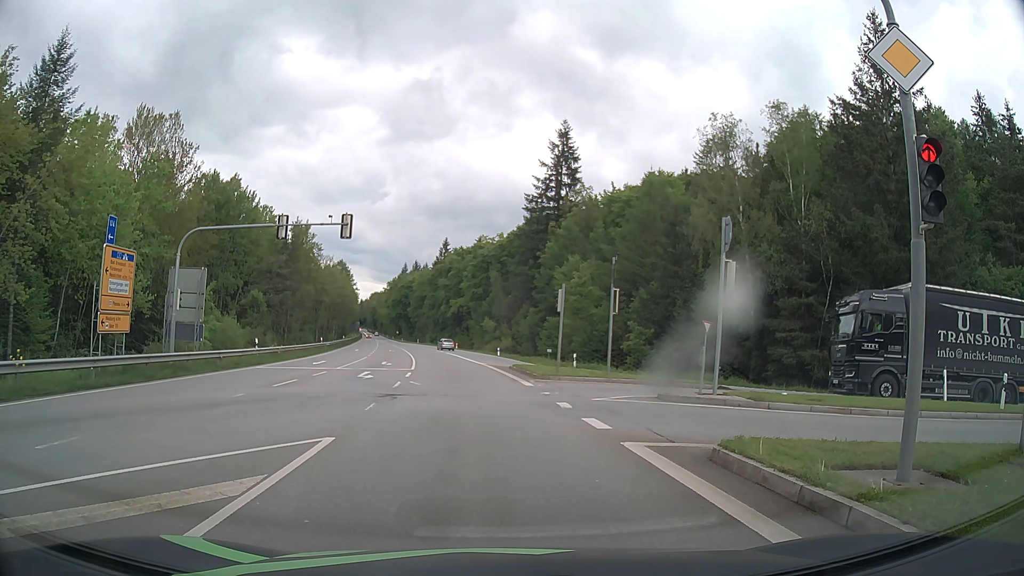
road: secondary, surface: asphalt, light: Day
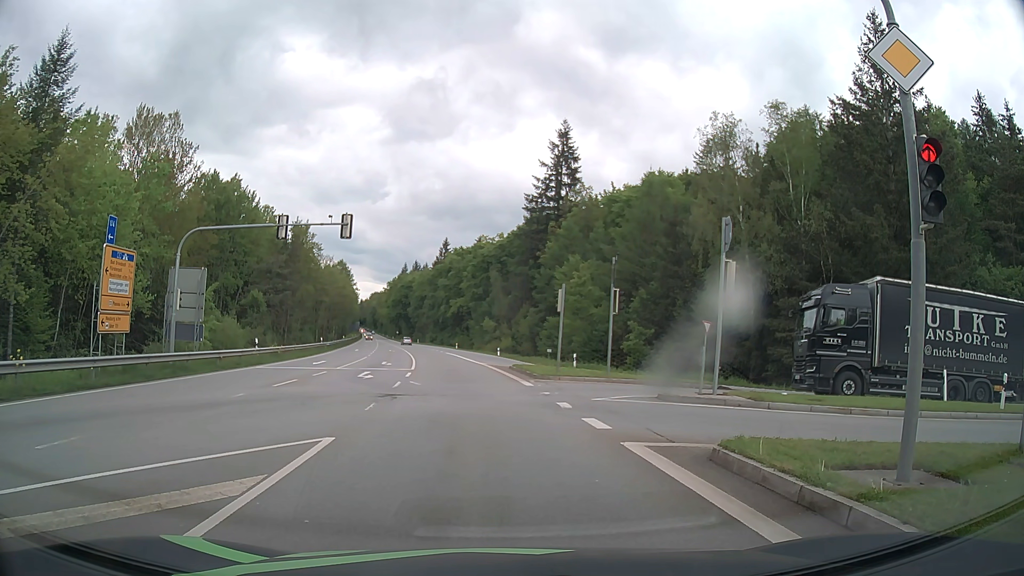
(0.0, 0.0) m; 0°
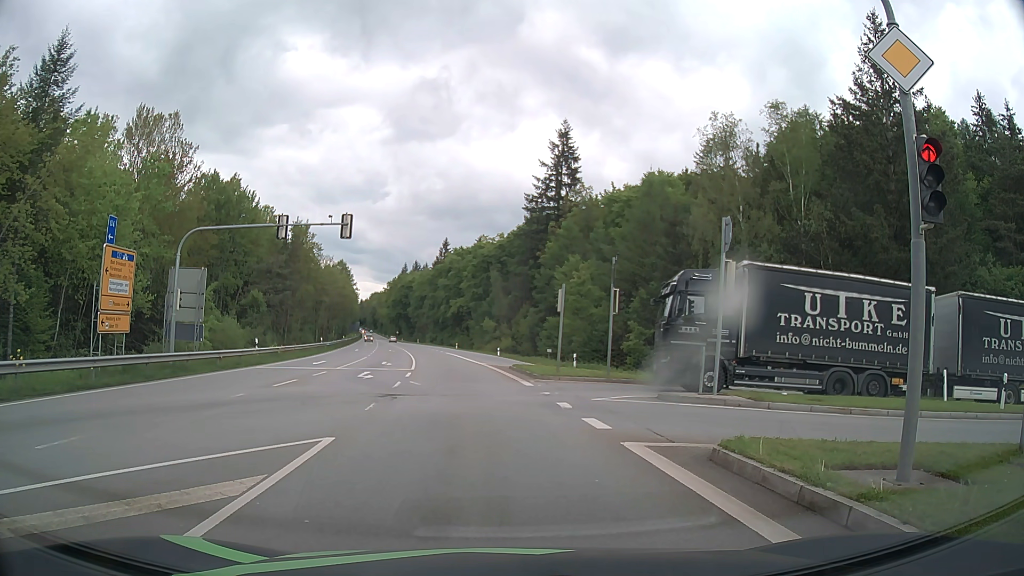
(0.0, 0.0) m; 0°
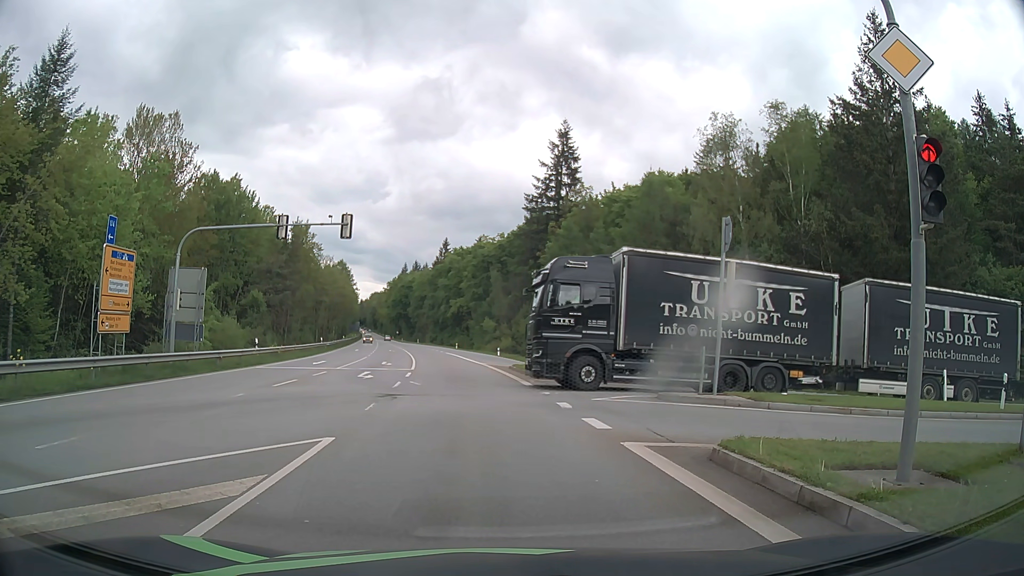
(0.0, 0.0) m; 0°
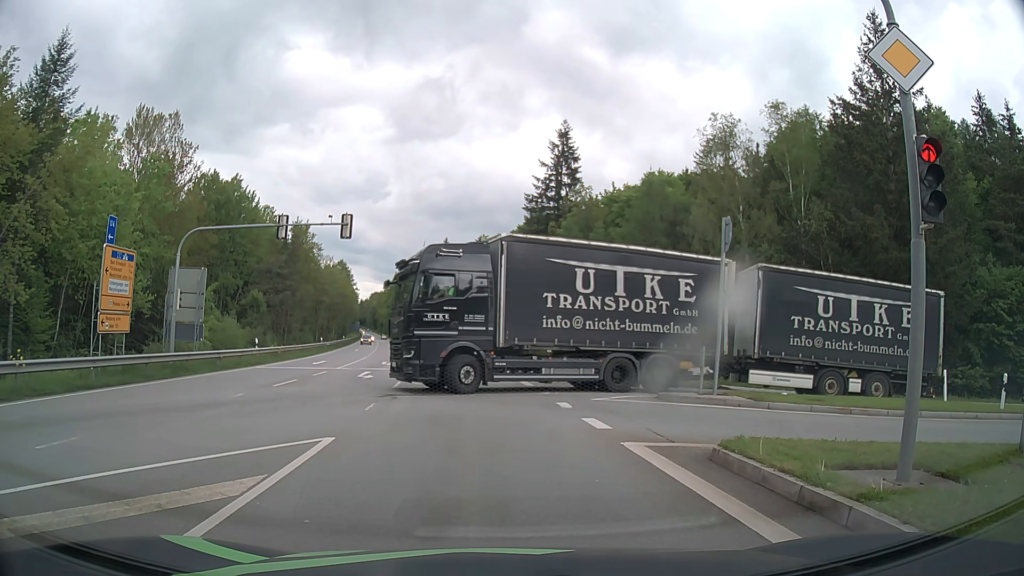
(0.0, 0.0) m; 0°
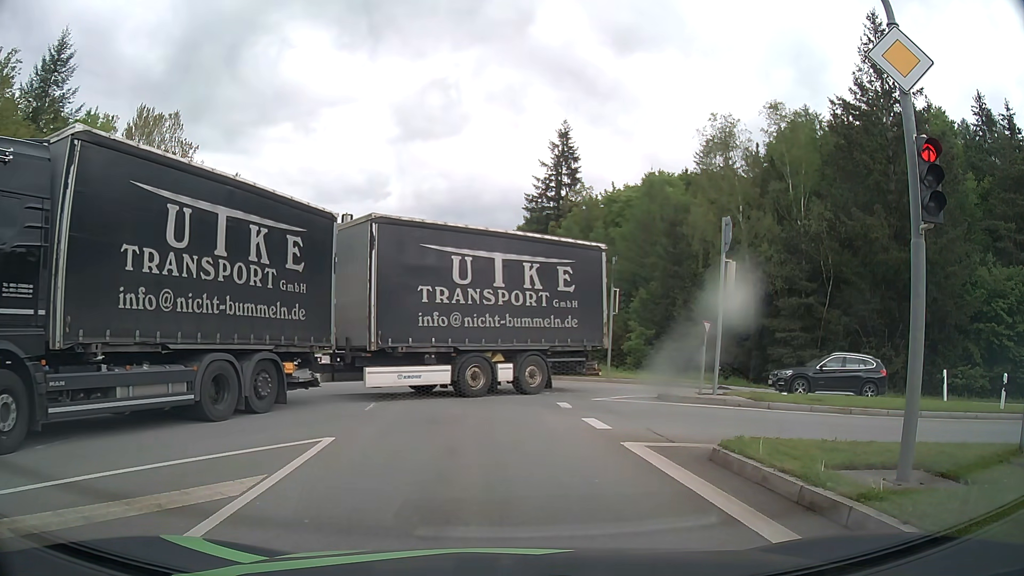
(0.0, 0.0) m; 0°
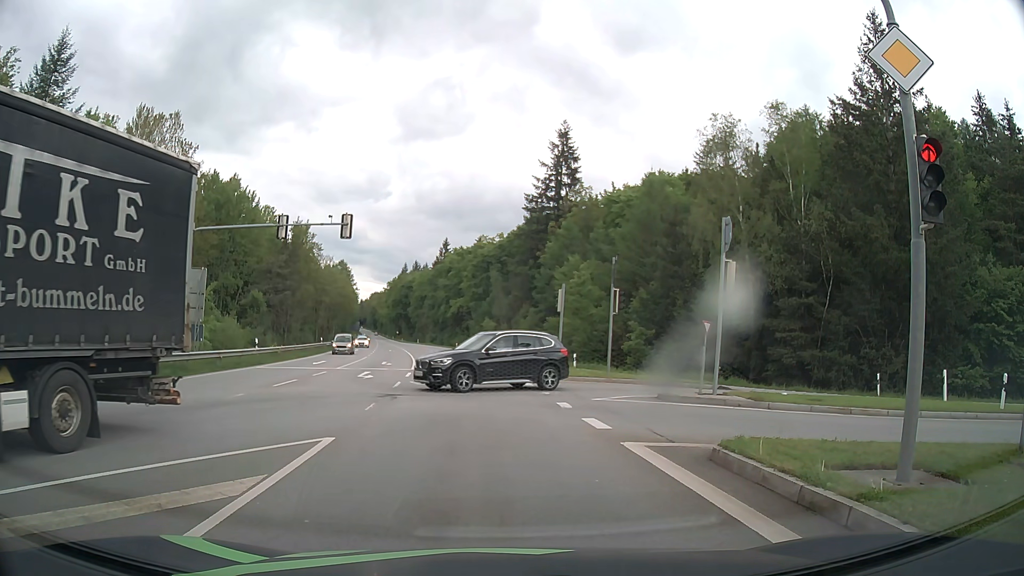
(0.0, 0.0) m; 0°
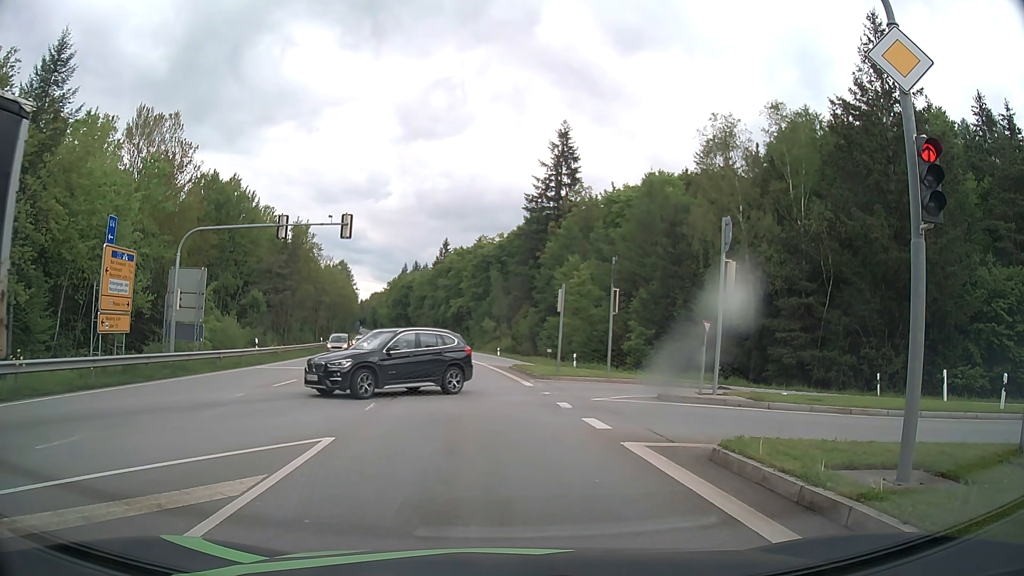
(0.0, 0.0) m; 0°
(0, +10) (-1, +20) (-2, +30) (-3, +40) (-4, +50) (-5, +60) (-7, +70) (-8, +79) (-10, +89) (-12, +99) m
